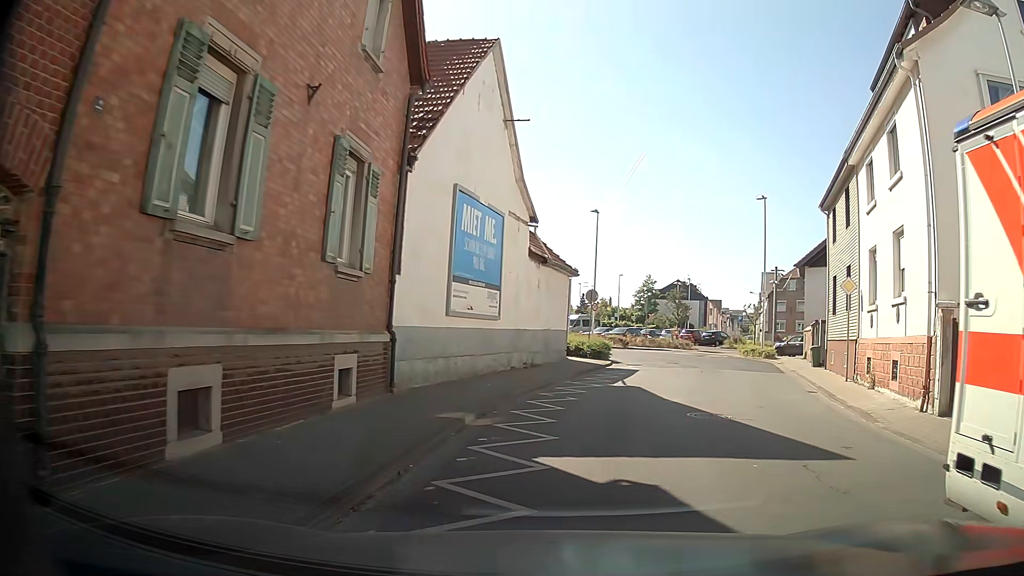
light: Day
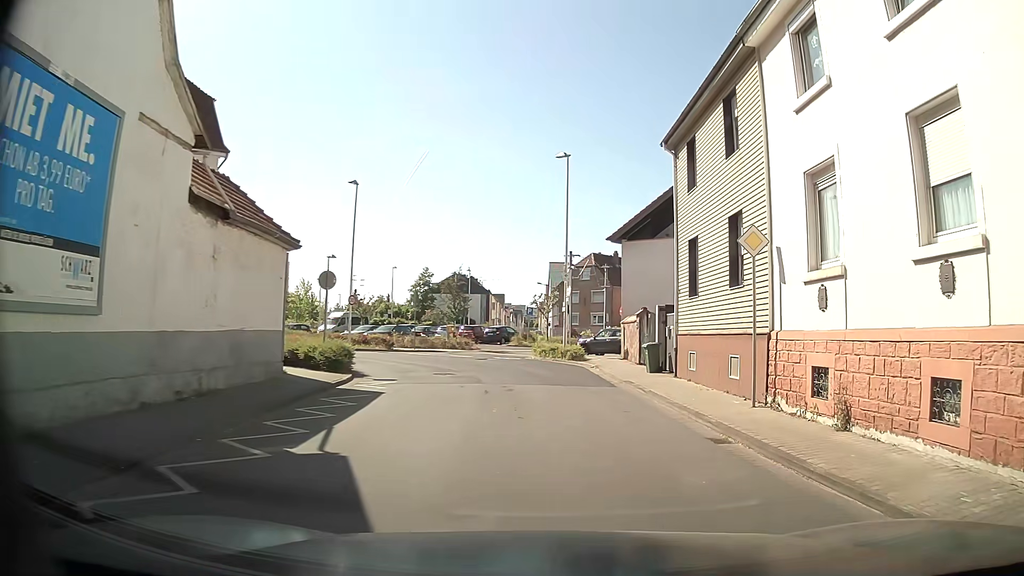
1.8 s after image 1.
(+1.3, +9.3) m; +17°
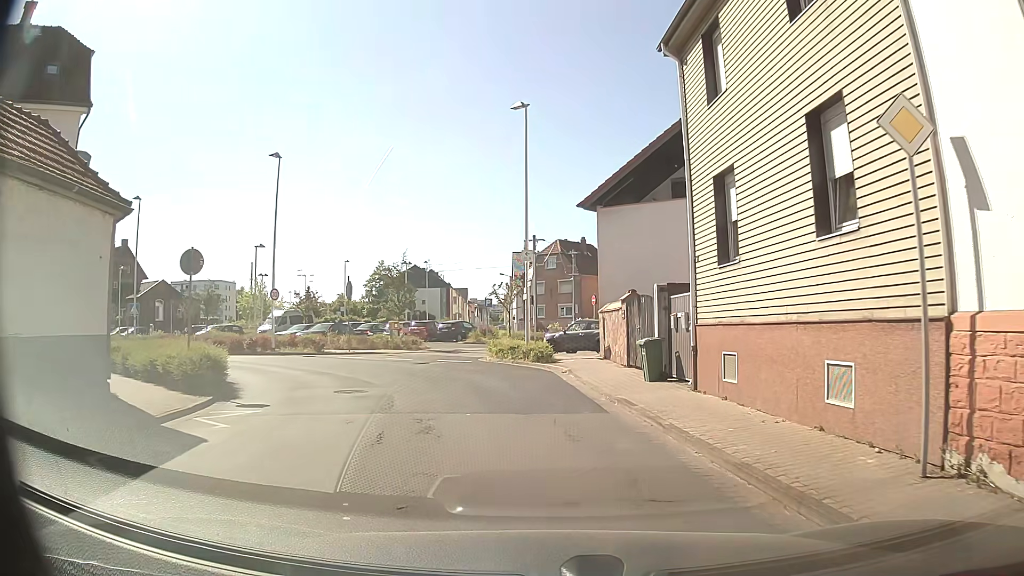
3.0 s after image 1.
(0.0, +6.7) m; +3°
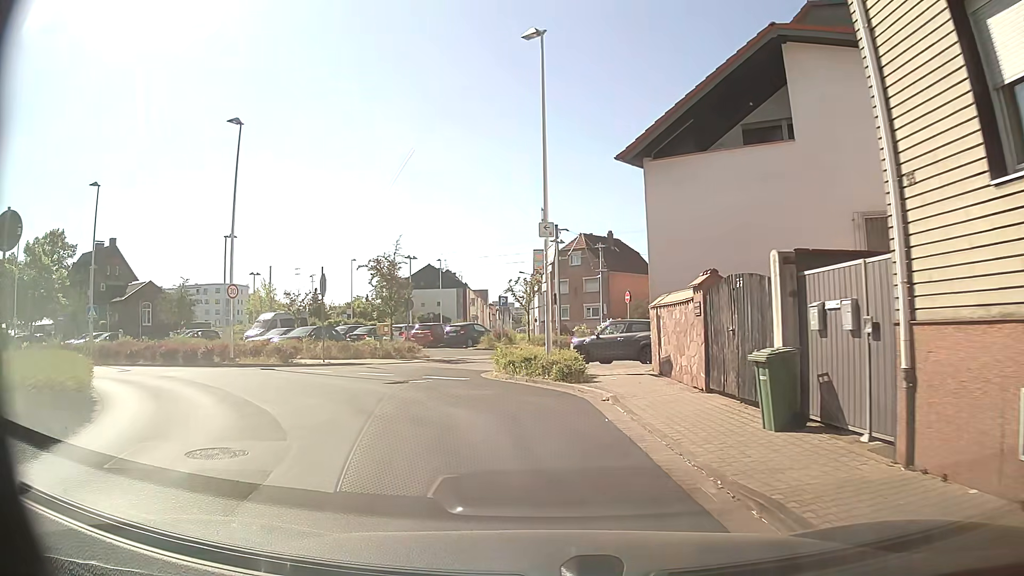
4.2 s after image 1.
(-0.4, +7.0) m; -4°
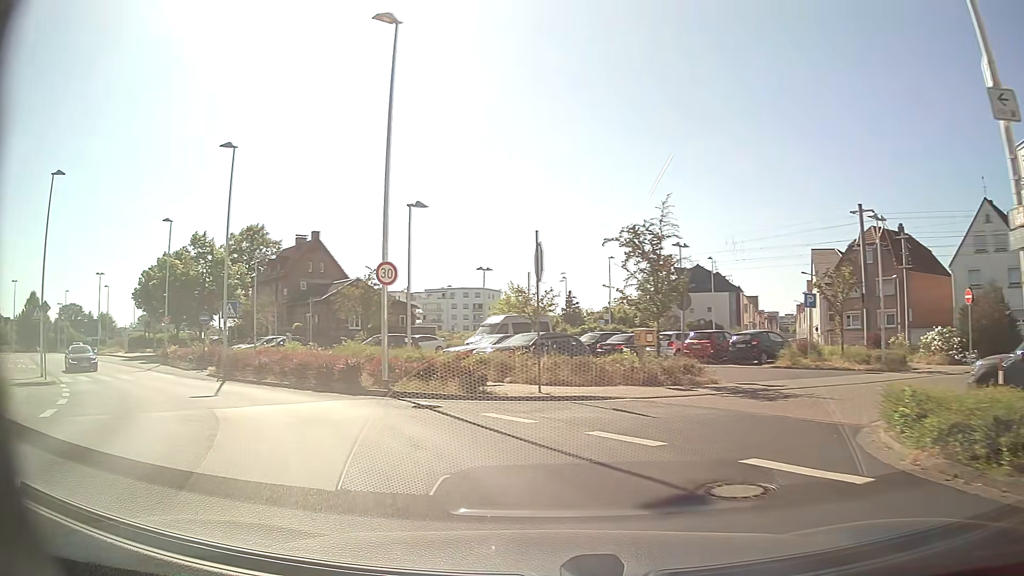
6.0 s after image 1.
(-1.8, +10.8) m; -22°
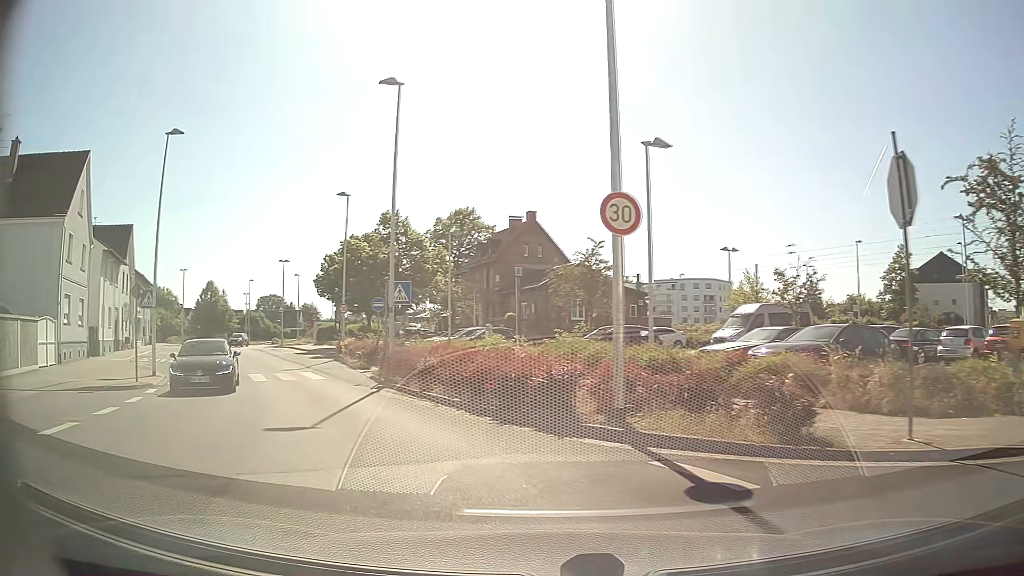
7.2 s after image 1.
(-1.2, +7.4) m; -19°
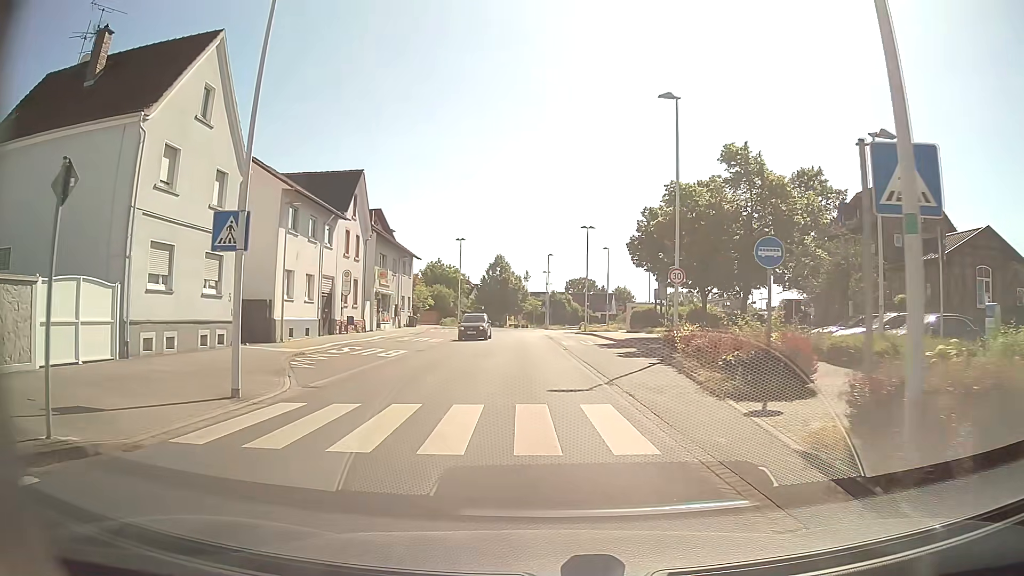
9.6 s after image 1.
(-4.5, +15.2) m; -27°
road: tertiary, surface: asphalt
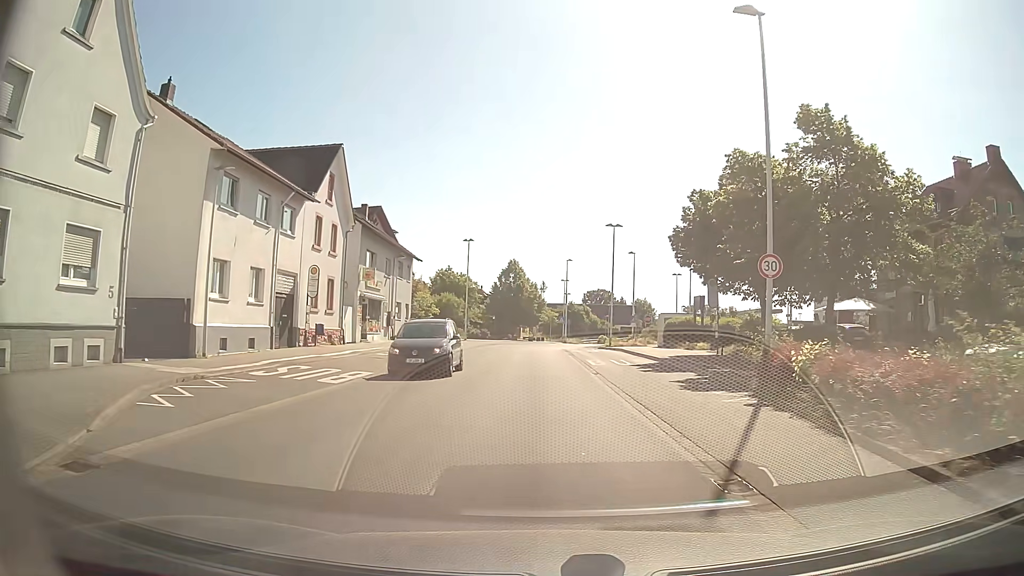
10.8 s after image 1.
(-0.1, +8.7) m; -1°
(0, +10) (0, +20) (0, +30) (0, +40) (0, +50) (+2, +60) (+5, +69) (+8, +79) (+10, +89) (+10, +99) m
